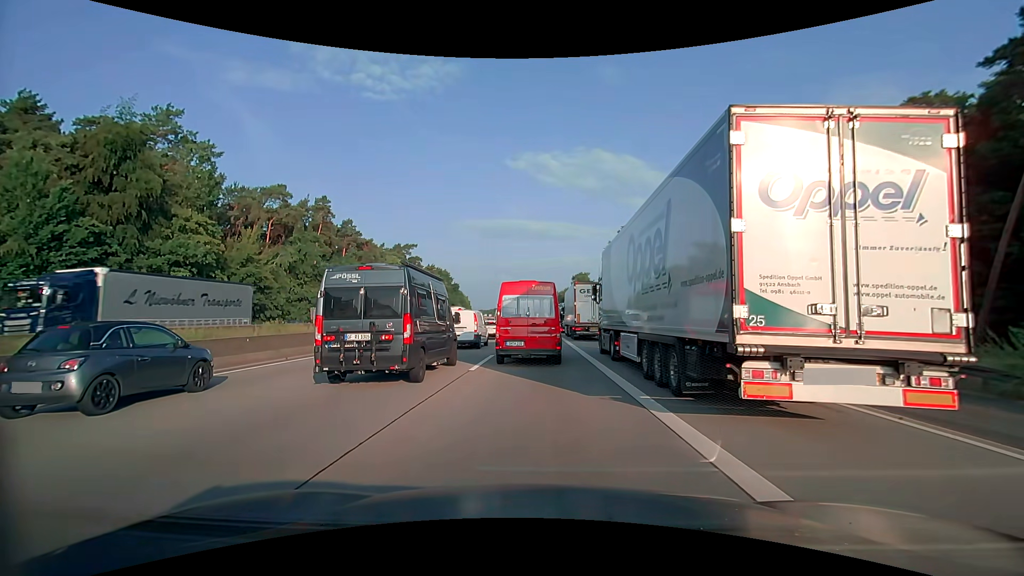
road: motorway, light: Day
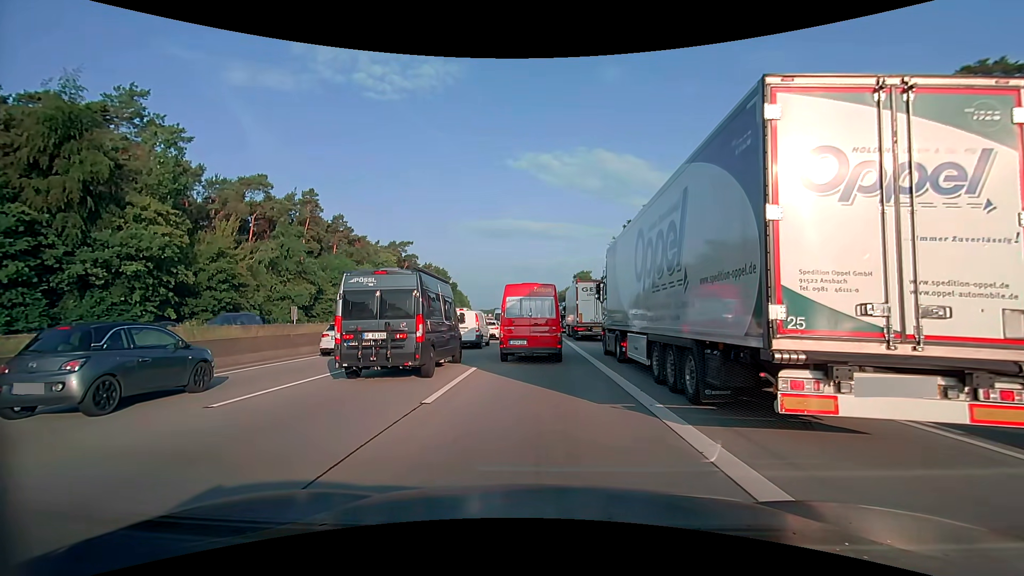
(0.0, +5.4) m; -1°
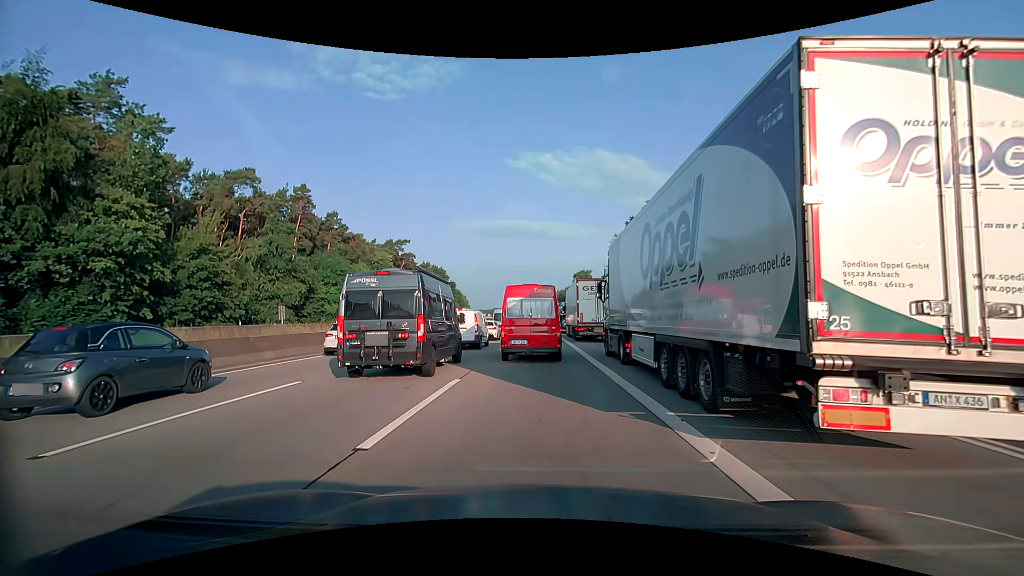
(0.0, +2.9) m; +1°
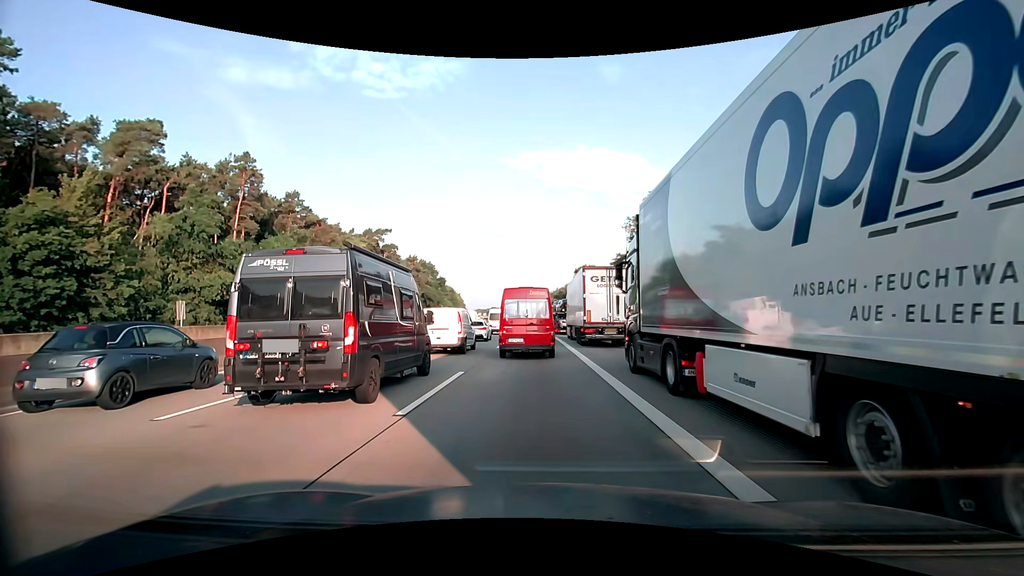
(-0.1, +16.3) m; -1°
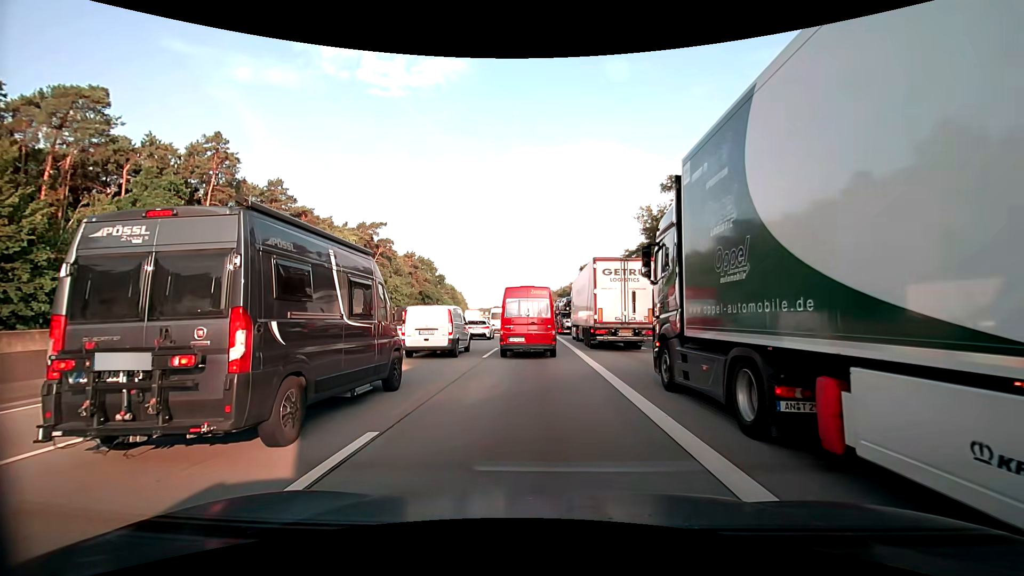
(0.0, +7.2) m; 0°
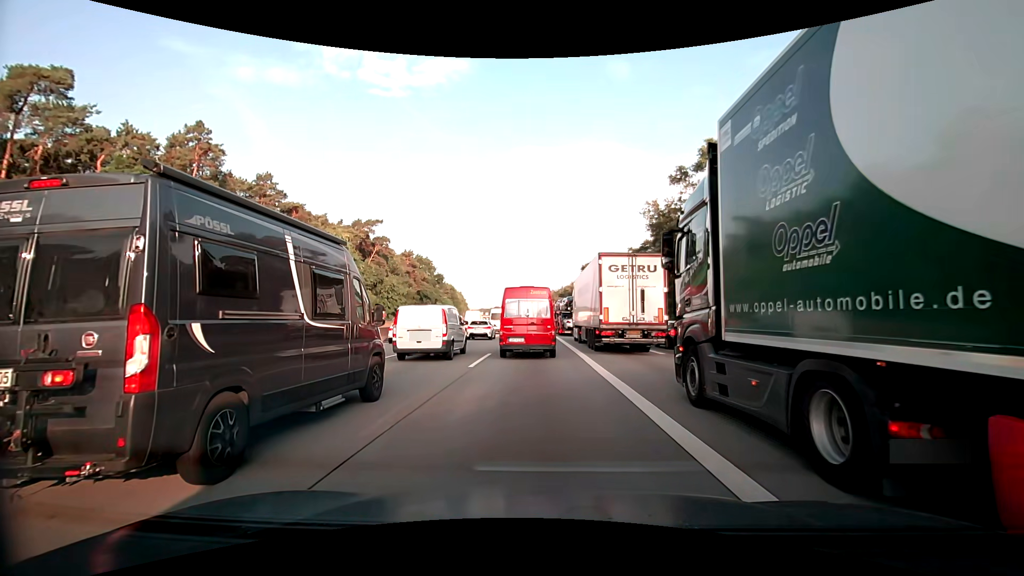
(0.0, +3.7) m; 0°
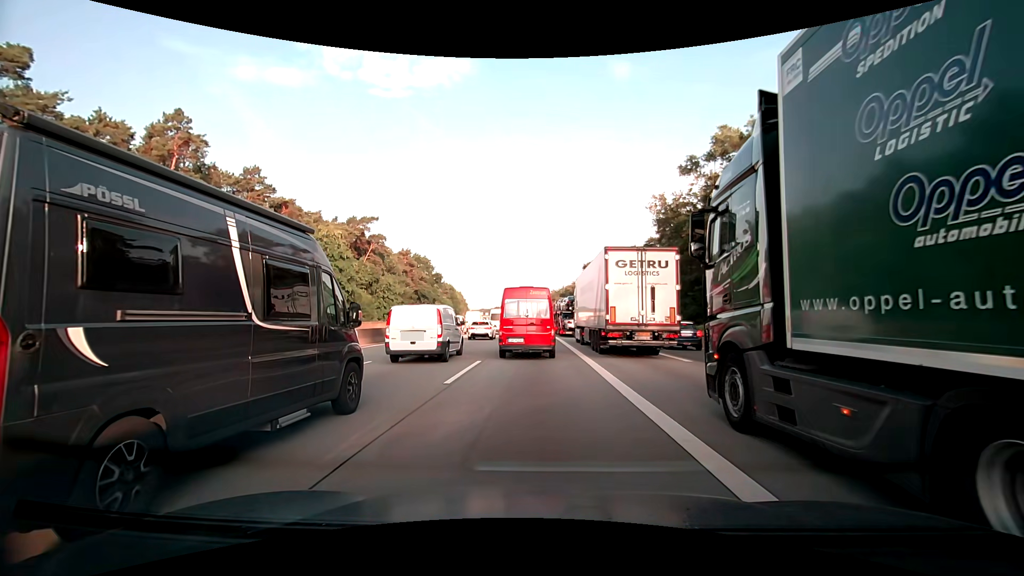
(0.0, +3.7) m; -1°
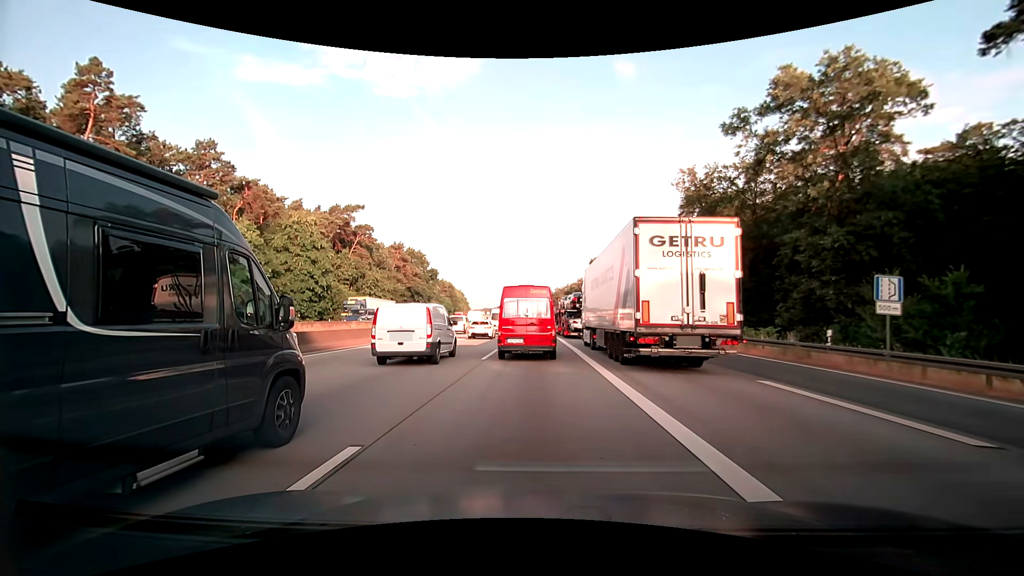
(0.0, +11.5) m; -1°
(0, +10) (0, +20) (0, +30) (0, +40) (0, +50) (0, +60) (-1, +70) (-1, +80) (-1, +90) (-1, +100) m
